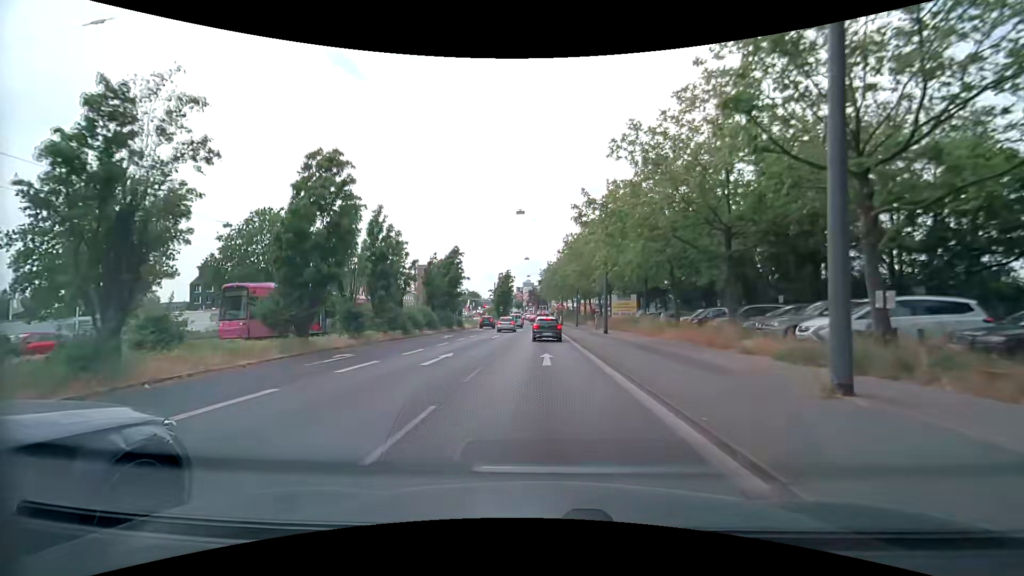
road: primary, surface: asphalt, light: Day
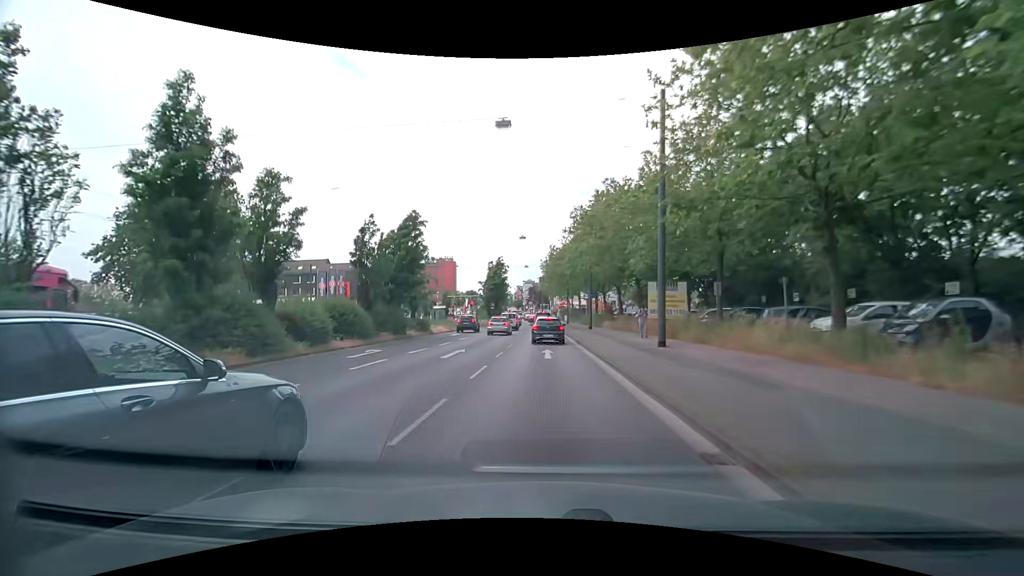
(+0.1, +17.0) m; 0°
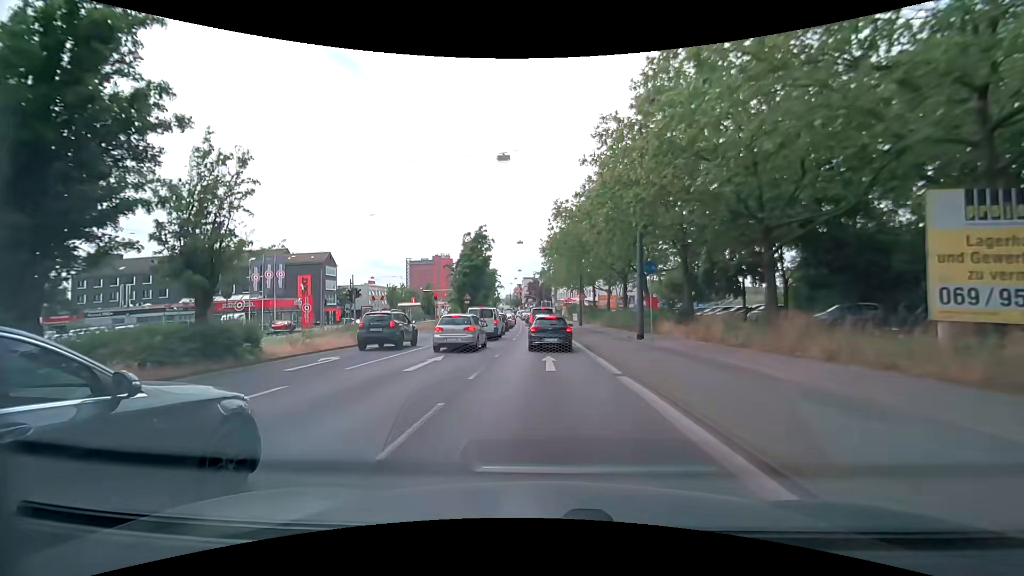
(-0.1, +24.3) m; -1°
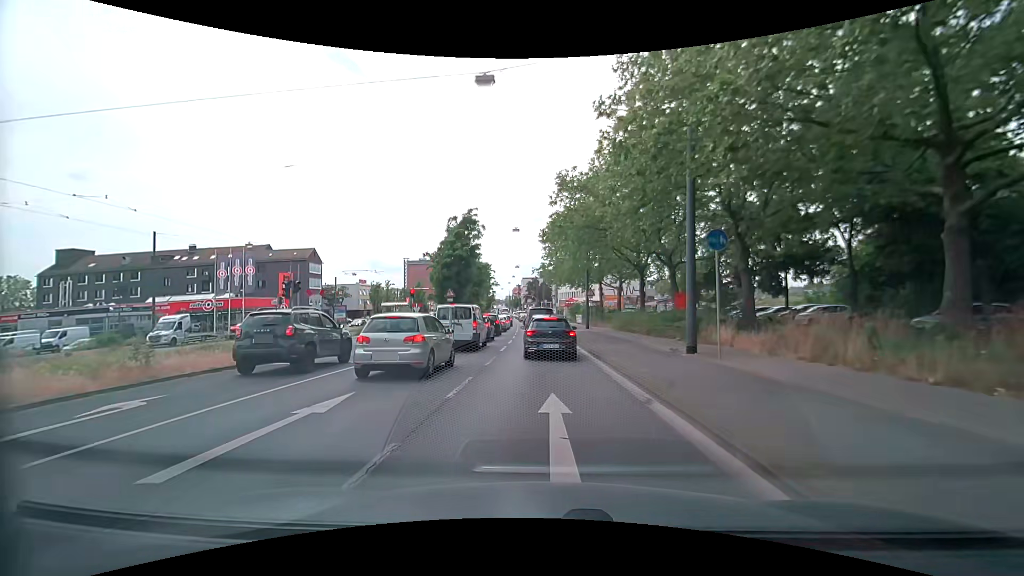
(+0.1, +8.2) m; 0°
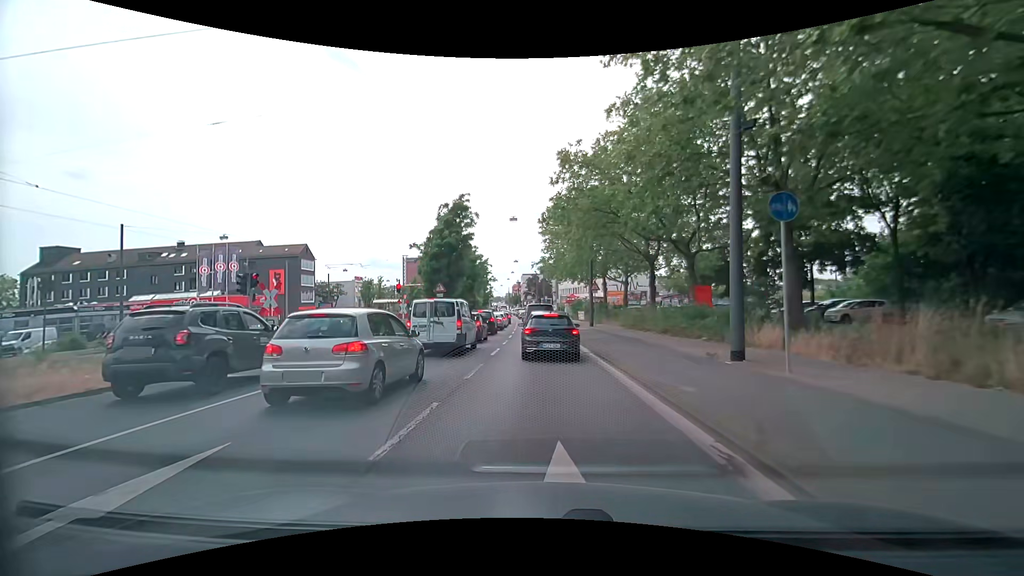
(+0.1, +3.6) m; +1°
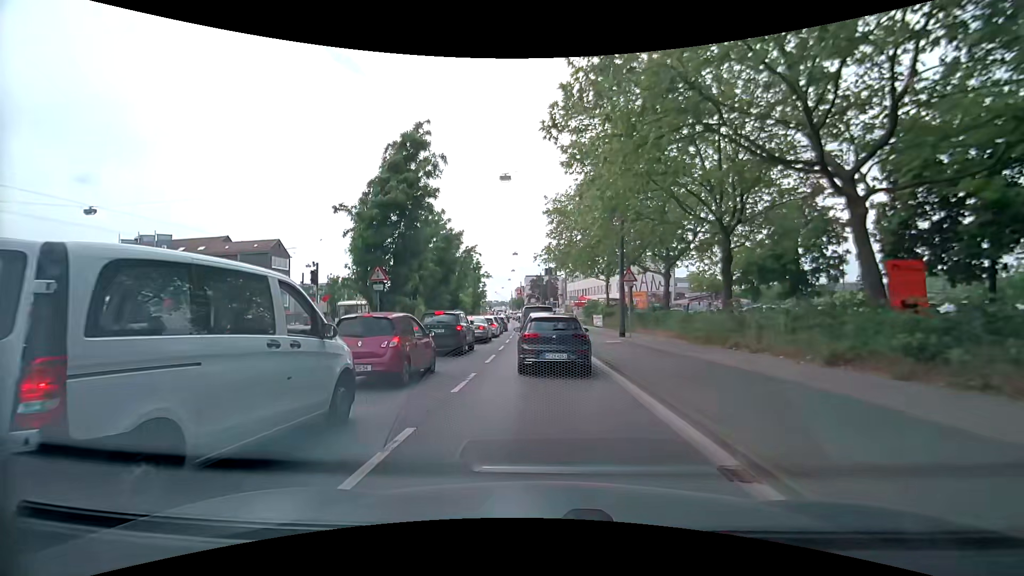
(-0.1, +13.4) m; 0°
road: primary_link
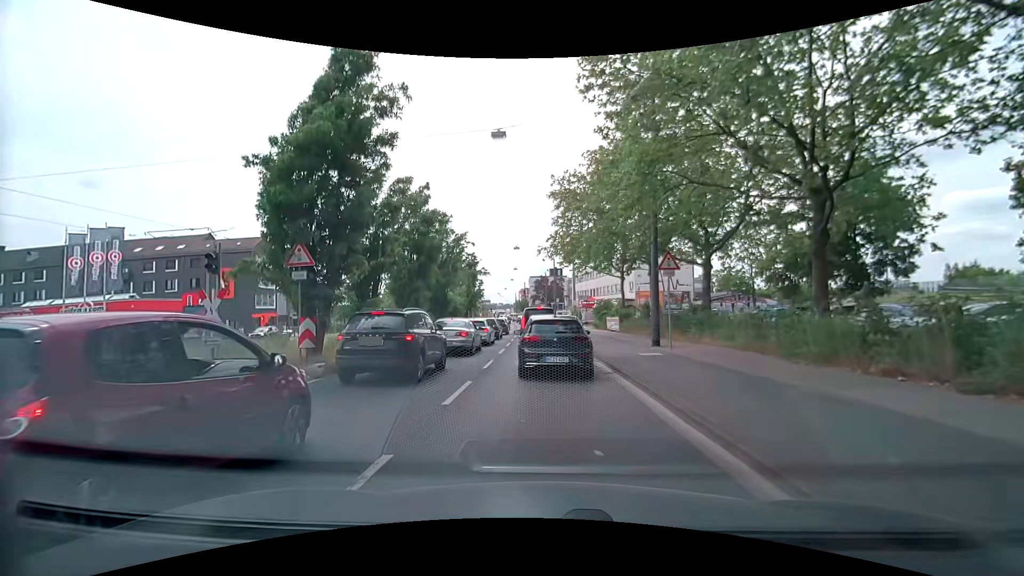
(-0.1, +7.1) m; -1°
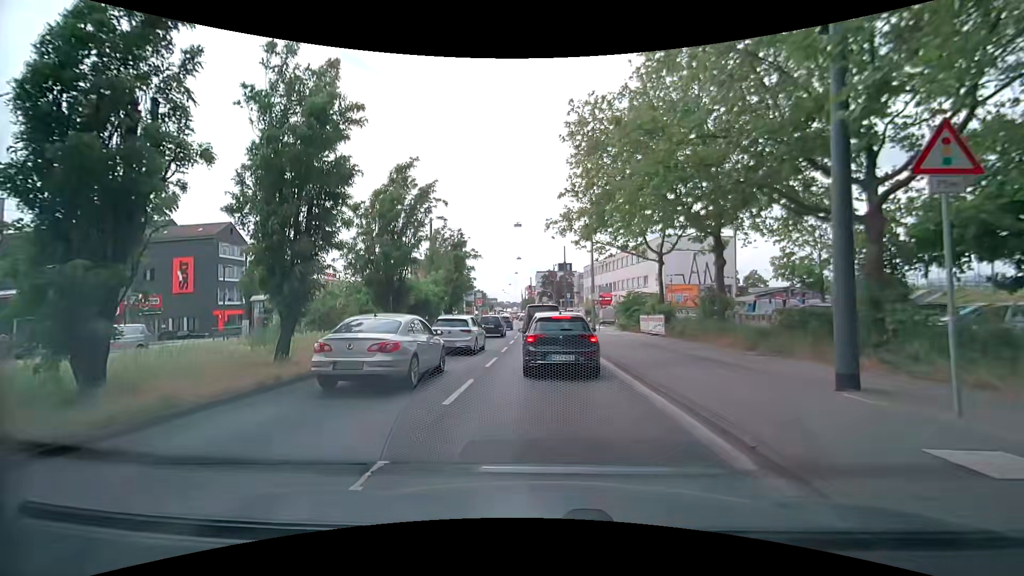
(-0.3, +12.3) m; -1°
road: primary
(0, +10) (0, +20) (-1, +30) (-1, +40) (-1, +50) (-2, +60) (-3, +70) (-3, +80) (-4, +90) (-5, +100) m
